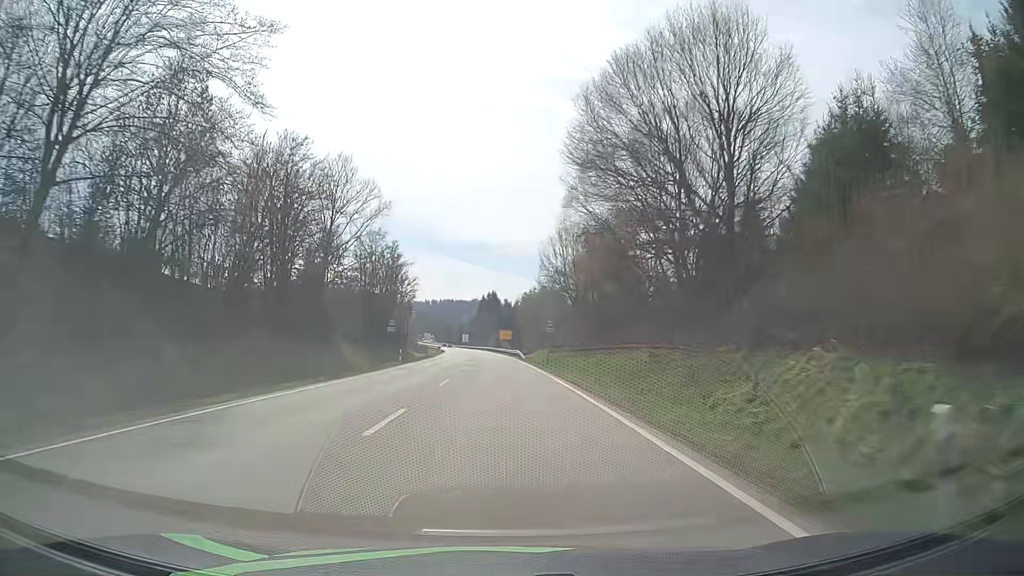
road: primary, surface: asphalt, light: Day
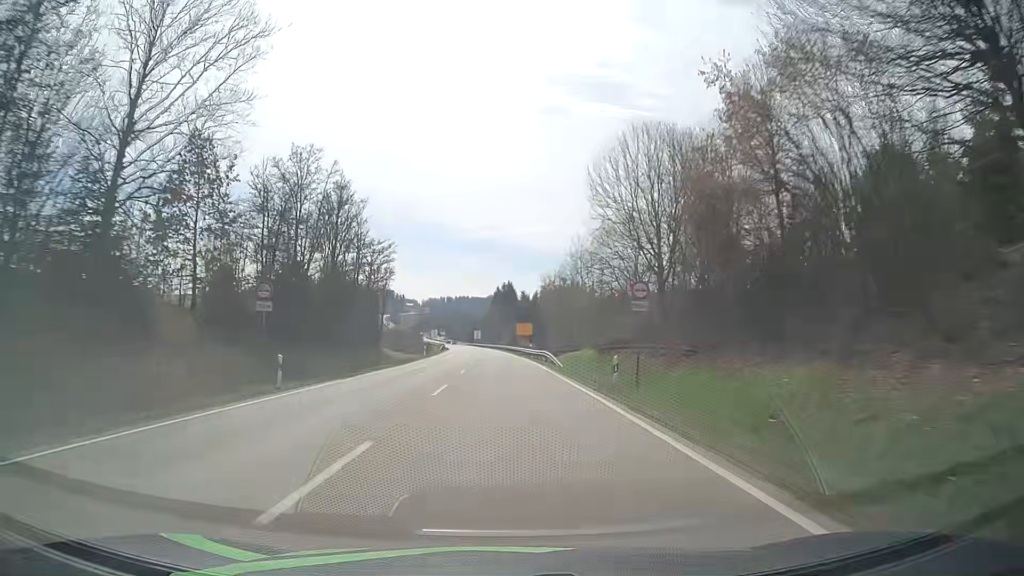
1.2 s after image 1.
(-0.4, +29.0) m; -1°
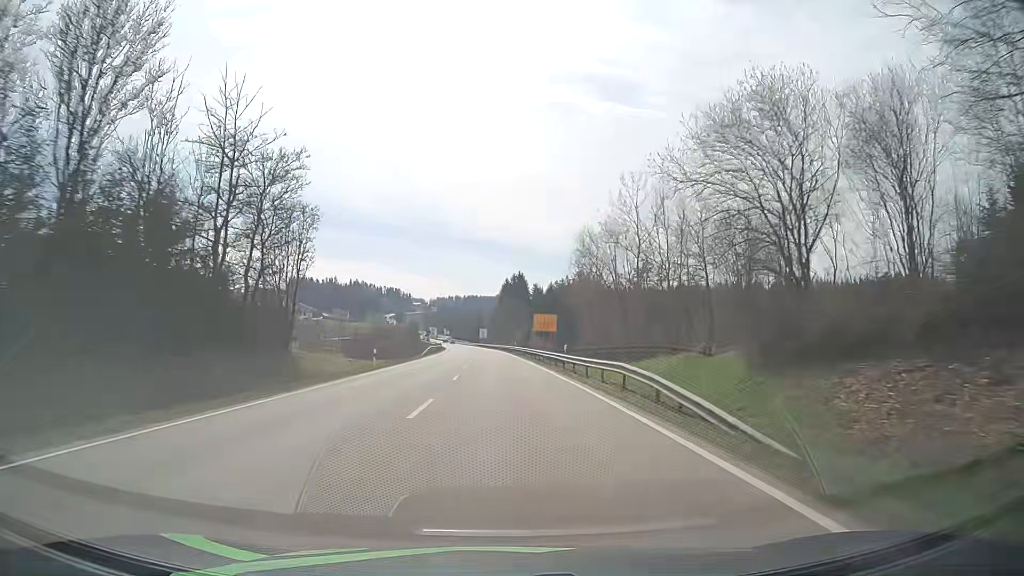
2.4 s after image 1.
(-0.3, +28.9) m; -1°
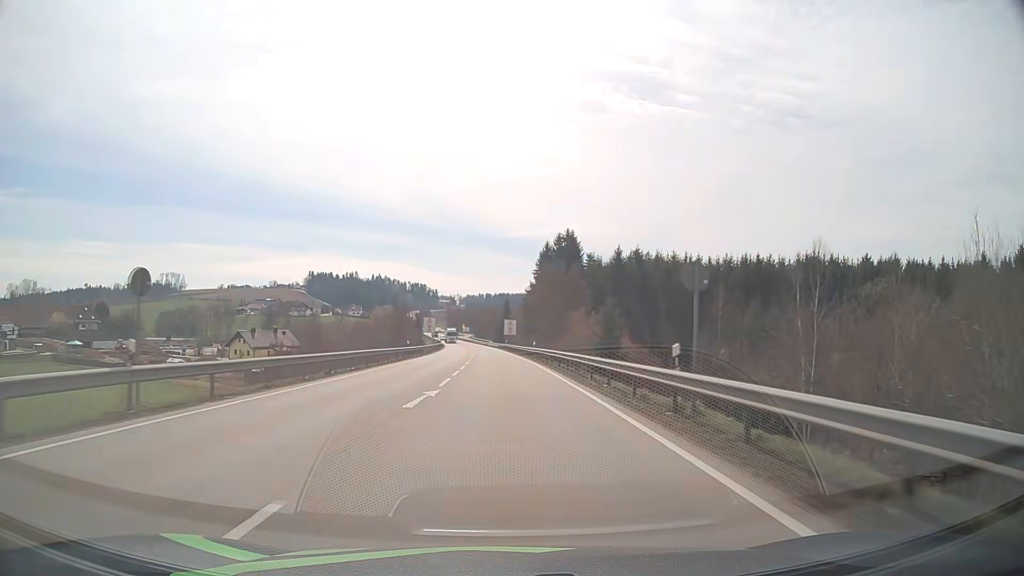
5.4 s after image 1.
(-1.3, +70.6) m; -3°
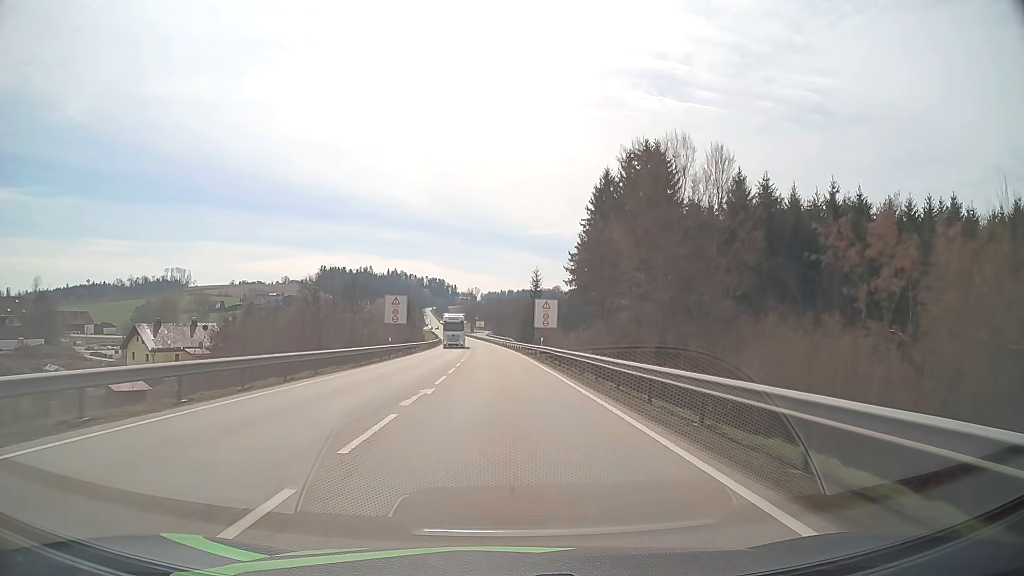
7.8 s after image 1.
(-0.8, +53.8) m; -2°
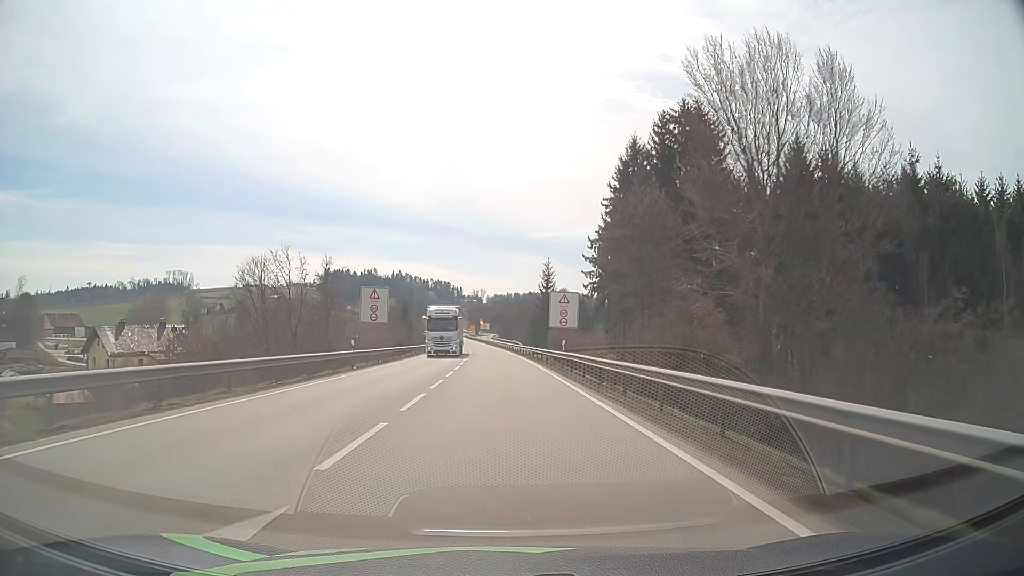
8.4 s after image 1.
(-0.1, +13.0) m; 0°
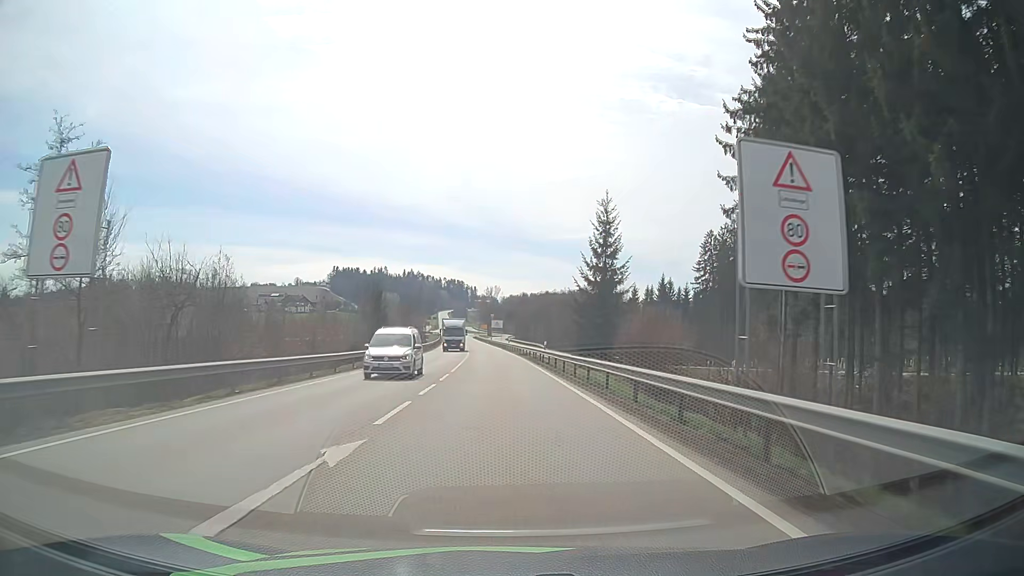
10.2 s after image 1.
(-0.5, +38.1) m; -1°
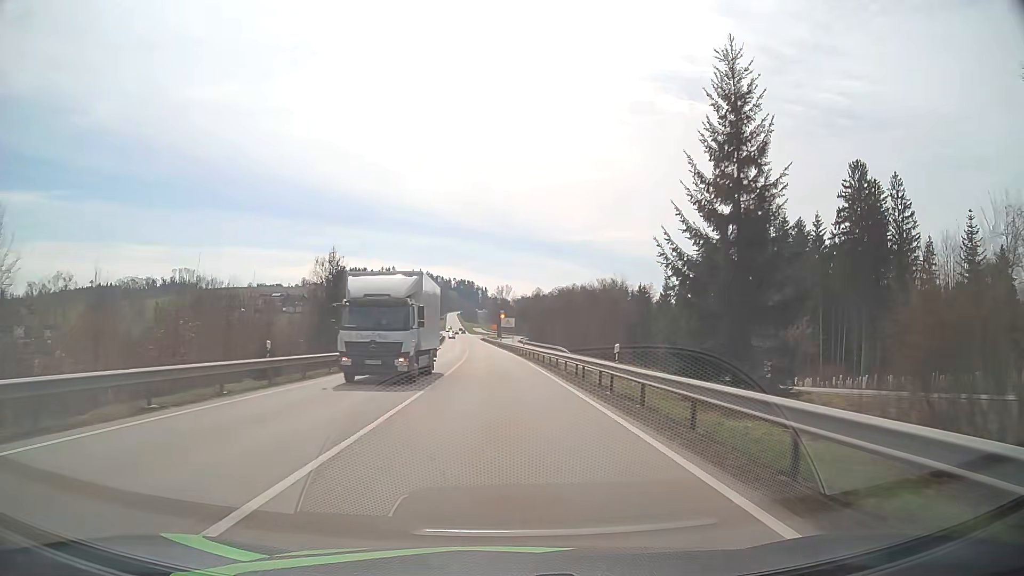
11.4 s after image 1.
(-0.3, +25.0) m; -1°
(0, +10) (0, +20) (0, +30) (0, +40) (-1, +50) (-1, +60) (-1, +70) (-2, +80) (-3, +90) (-3, +100) m
